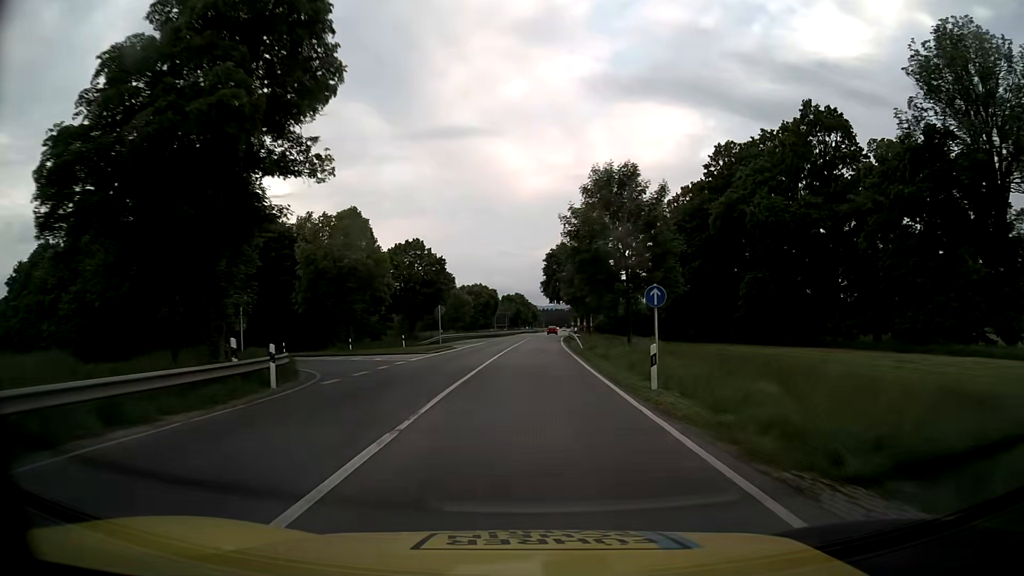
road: primary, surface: asphalt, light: Day
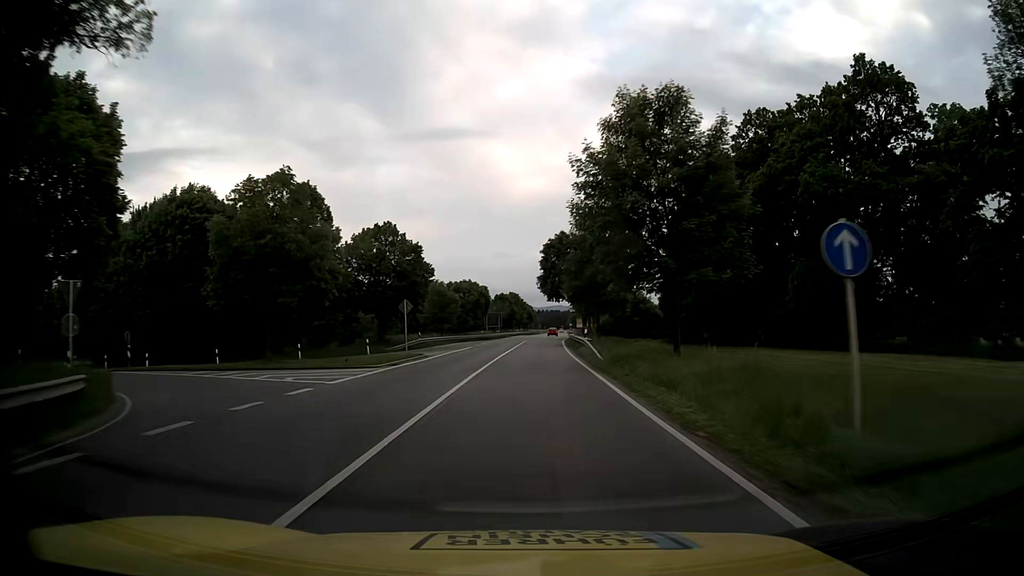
(0.0, +11.8) m; +1°
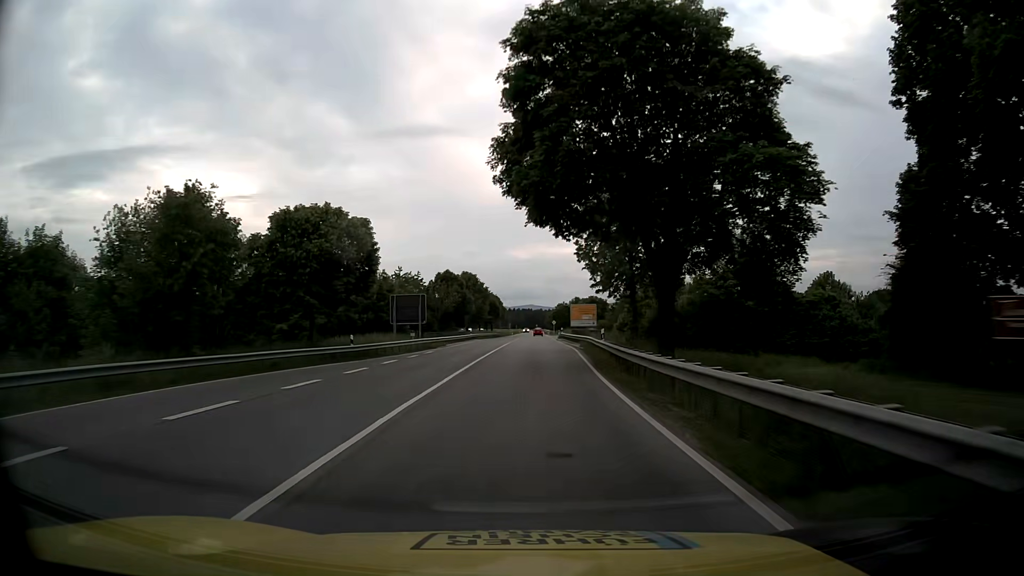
(+1.2, +59.1) m; +2°
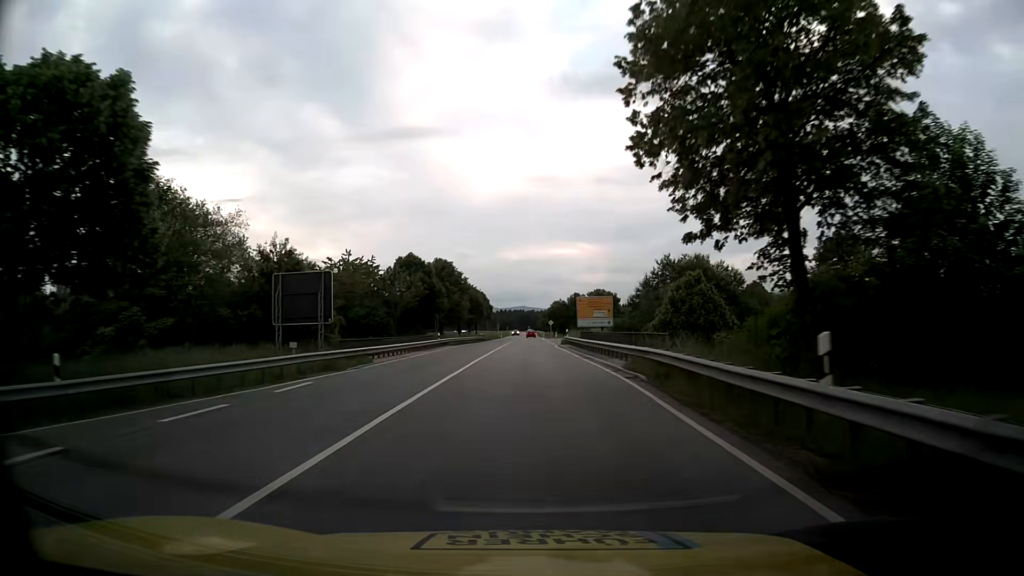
(+0.2, +23.7) m; +1°
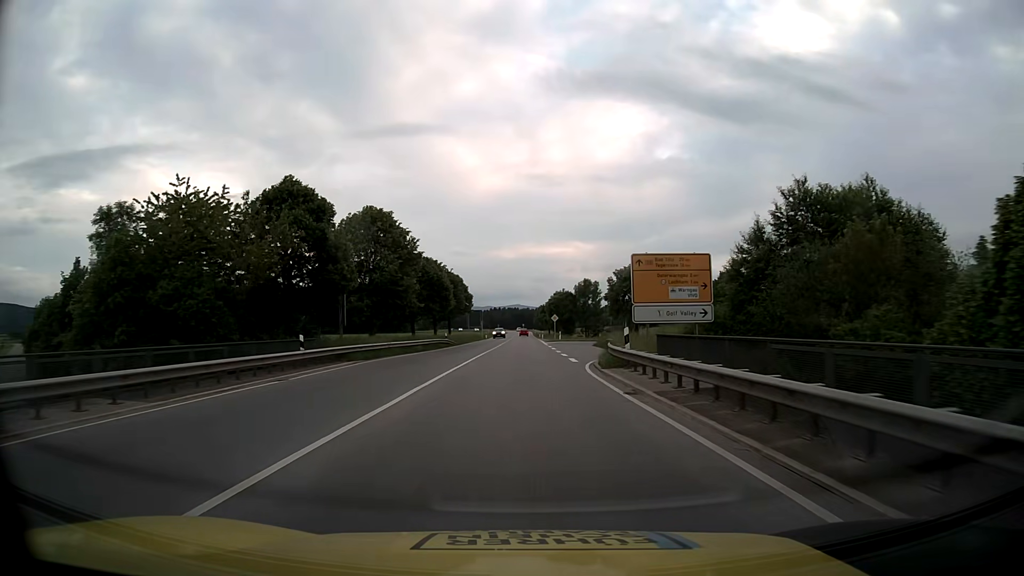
(-0.1, +35.5) m; 0°
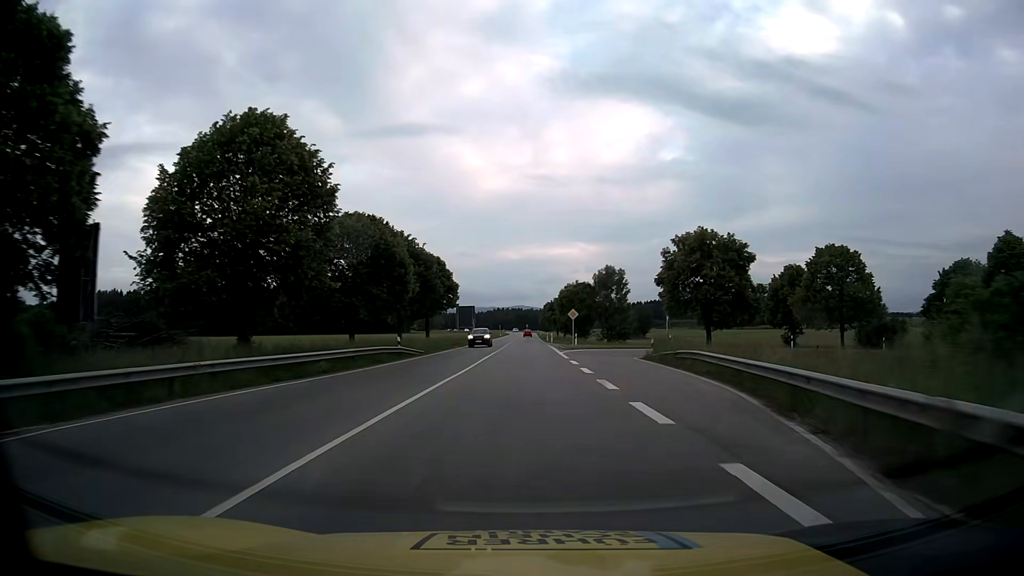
(0.0, +23.7) m; 0°
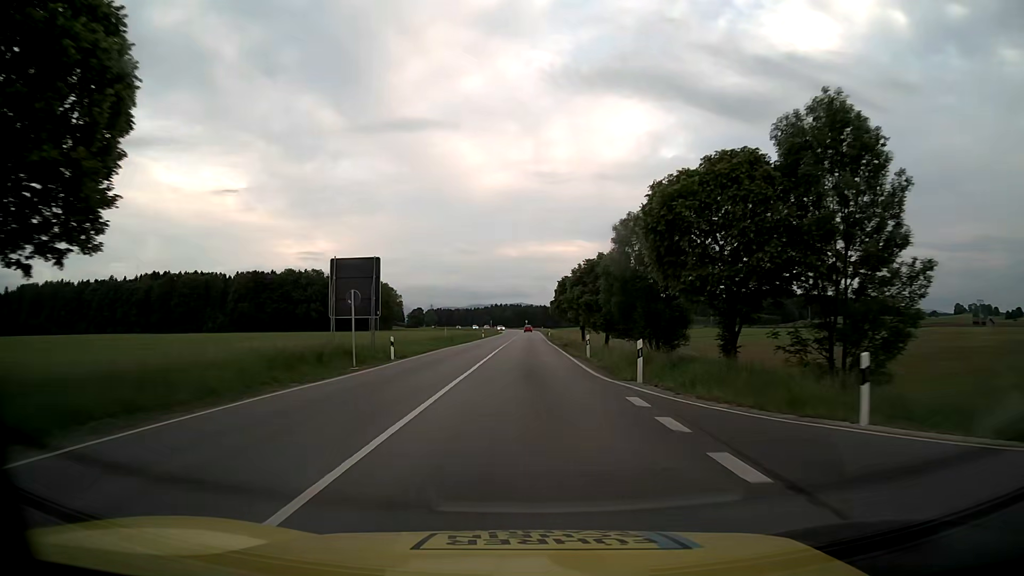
(0.0, +59.3) m; 0°
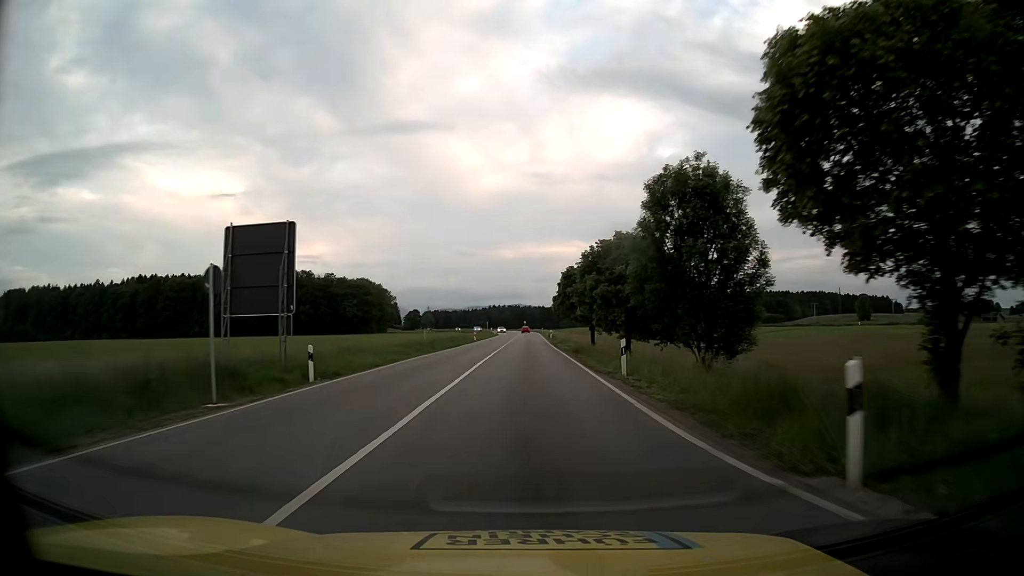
(0.0, +11.8) m; 0°
(0, +10) (0, +20) (0, +30) (0, +40) (0, +50) (0, +60) (0, +70) (0, +80) (0, +90) (0, +100) m
